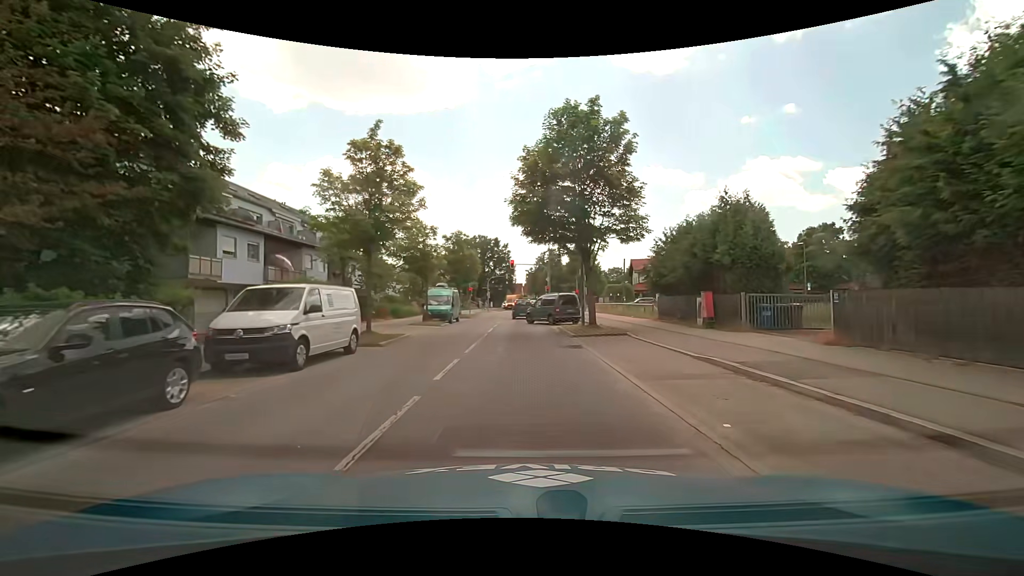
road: secondary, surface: asphalt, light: Day
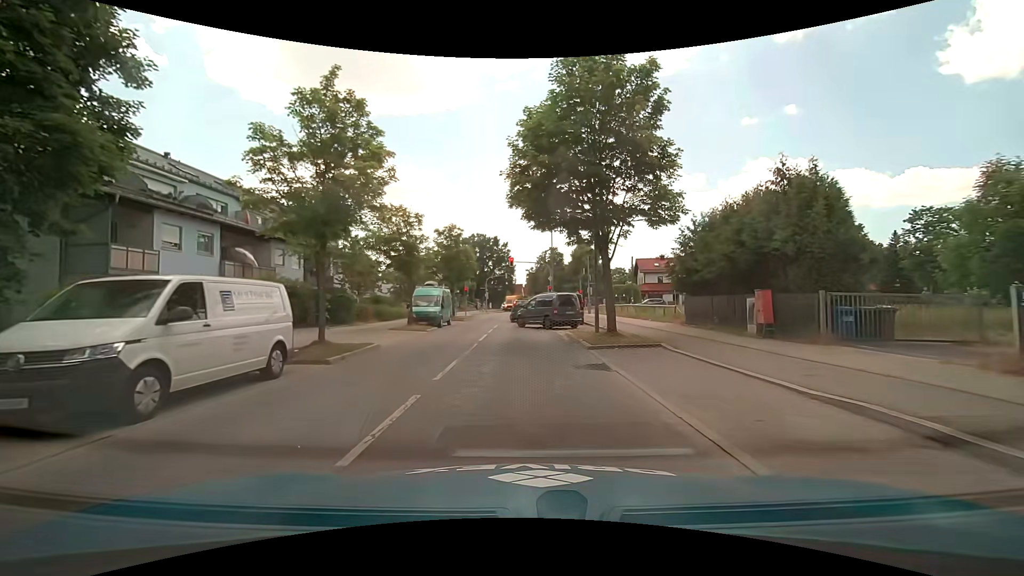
(0.0, +4.4) m; 0°
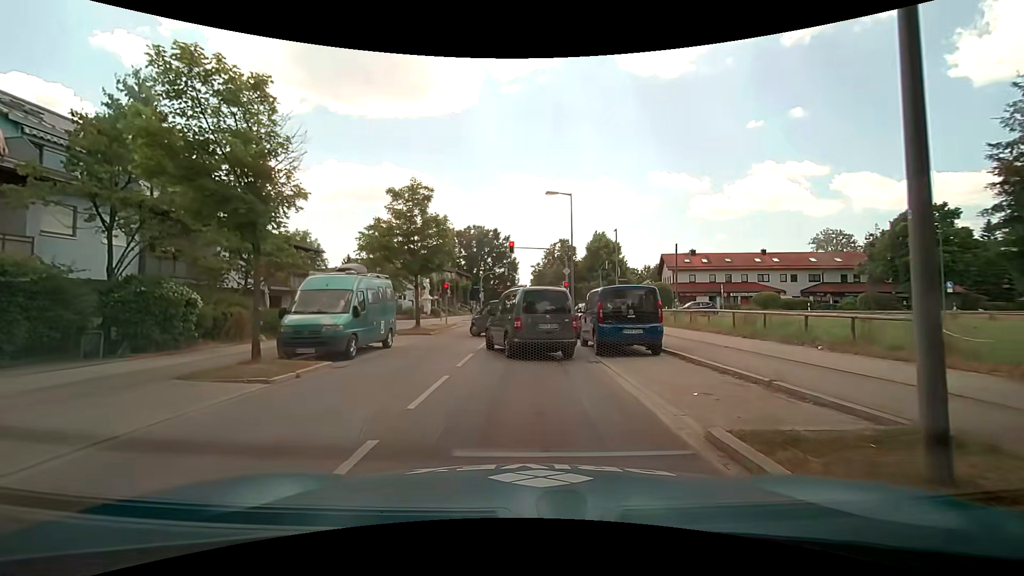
(-0.1, +15.4) m; -1°
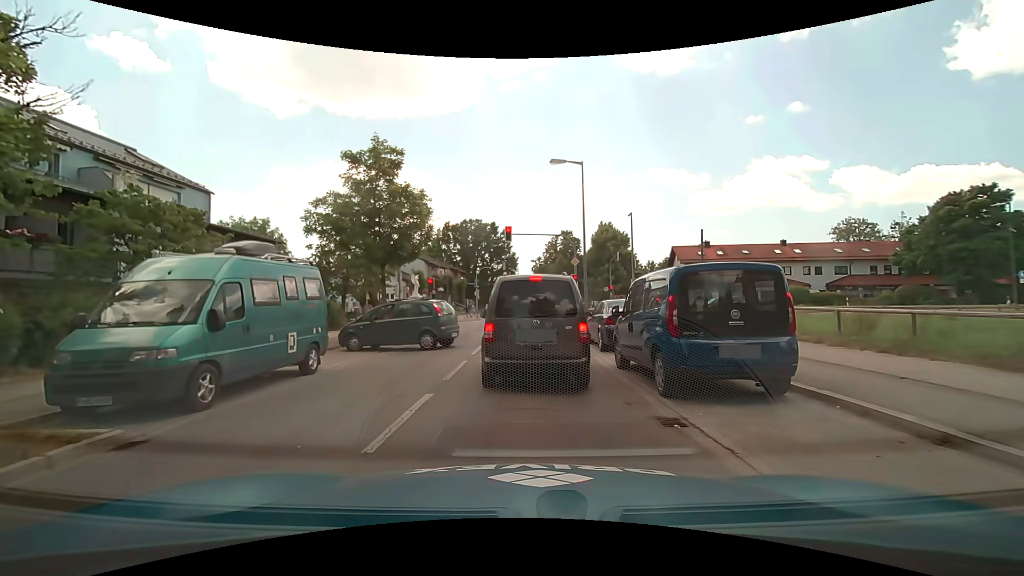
(0.0, +6.2) m; 0°
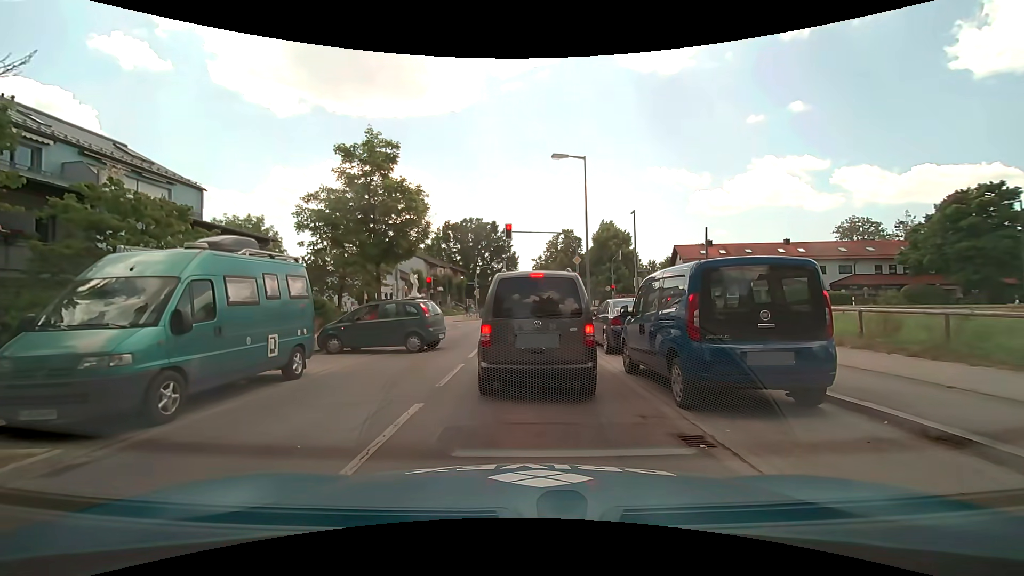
(0.0, +0.7) m; -1°
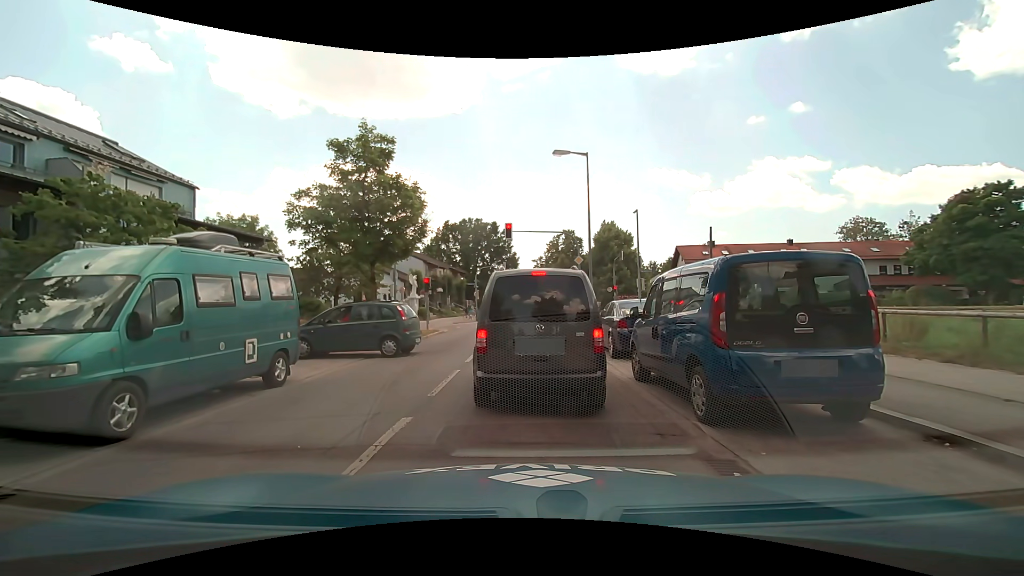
(0.0, +0.7) m; 0°
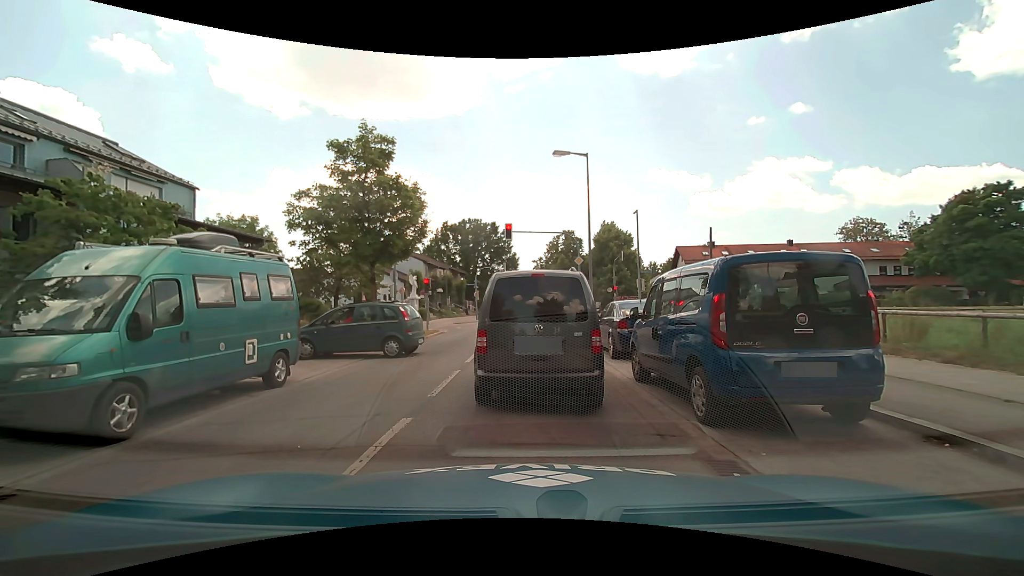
(0.0, +0.1) m; 0°
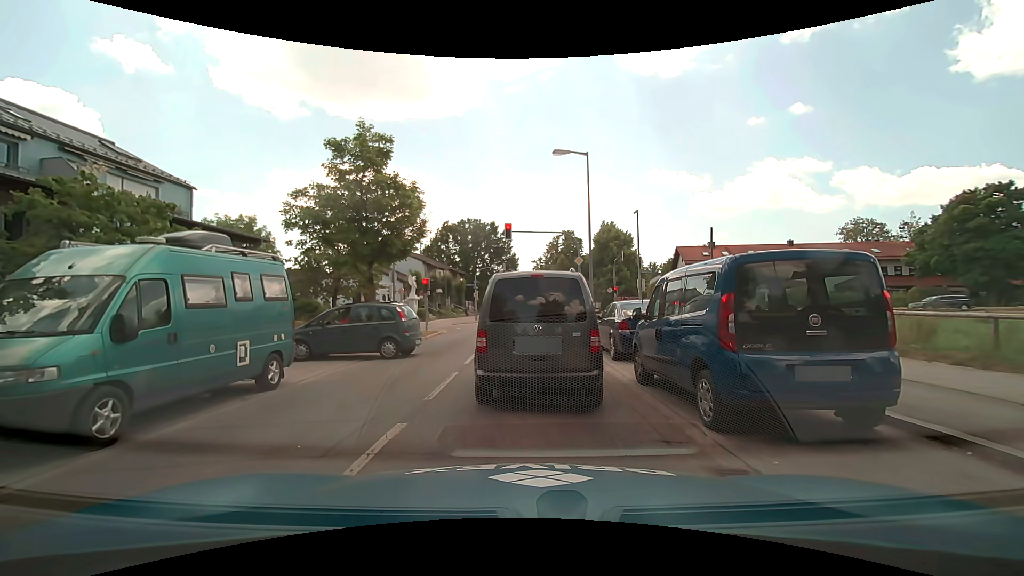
(0.0, +0.2) m; 0°
